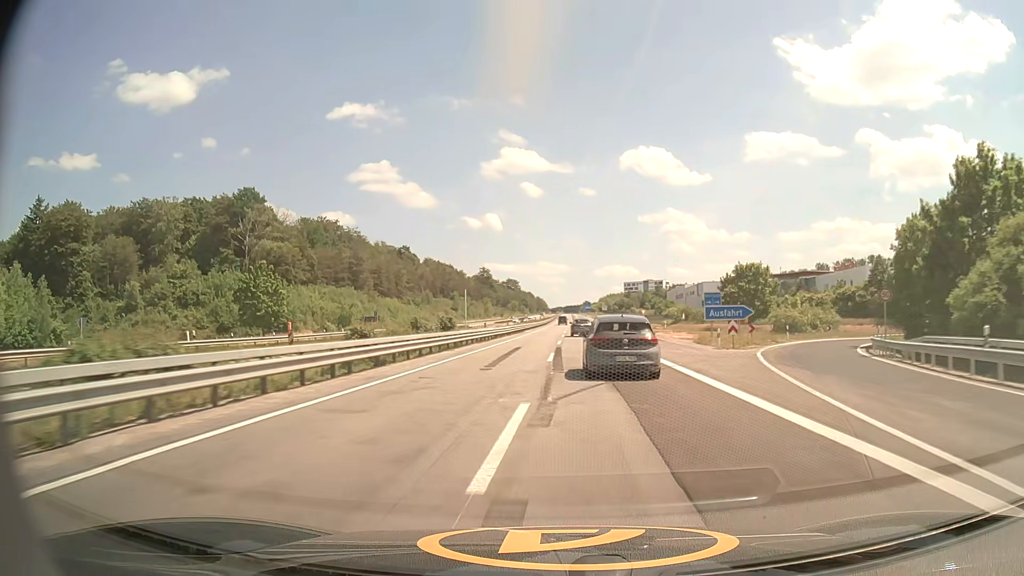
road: motorway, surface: asphalt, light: Day
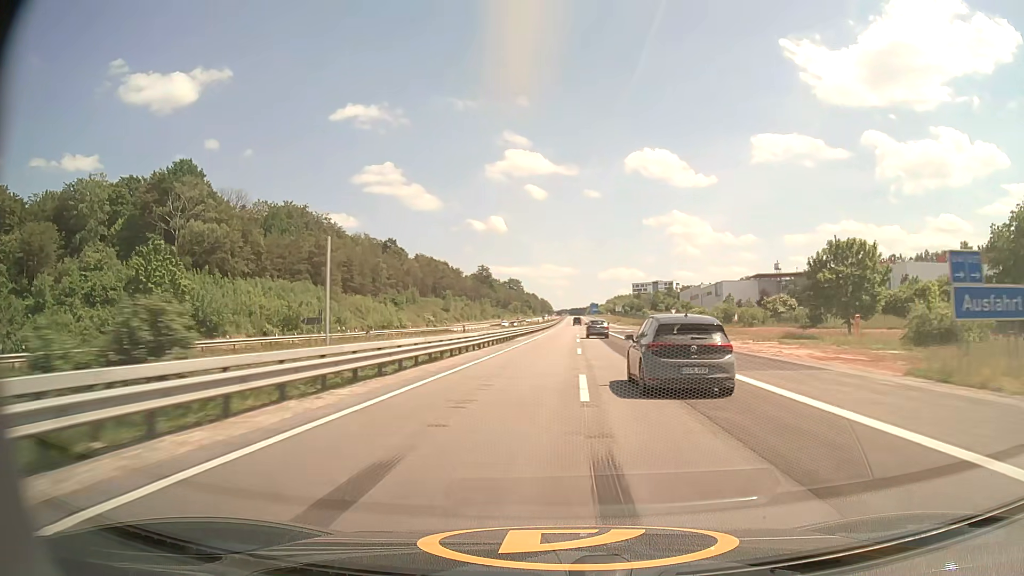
(-0.1, +29.5) m; 0°
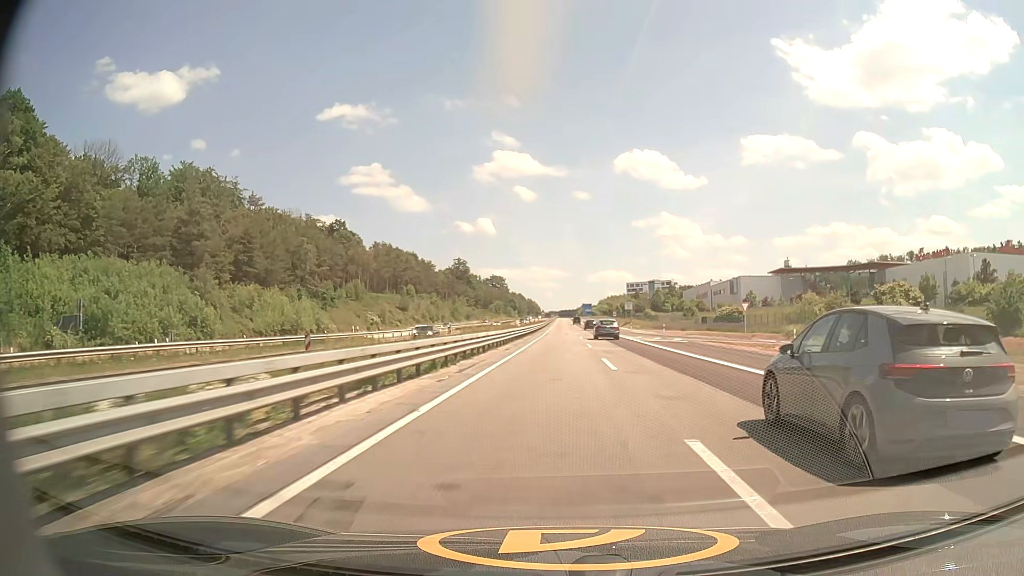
(+0.2, +45.6) m; +1°
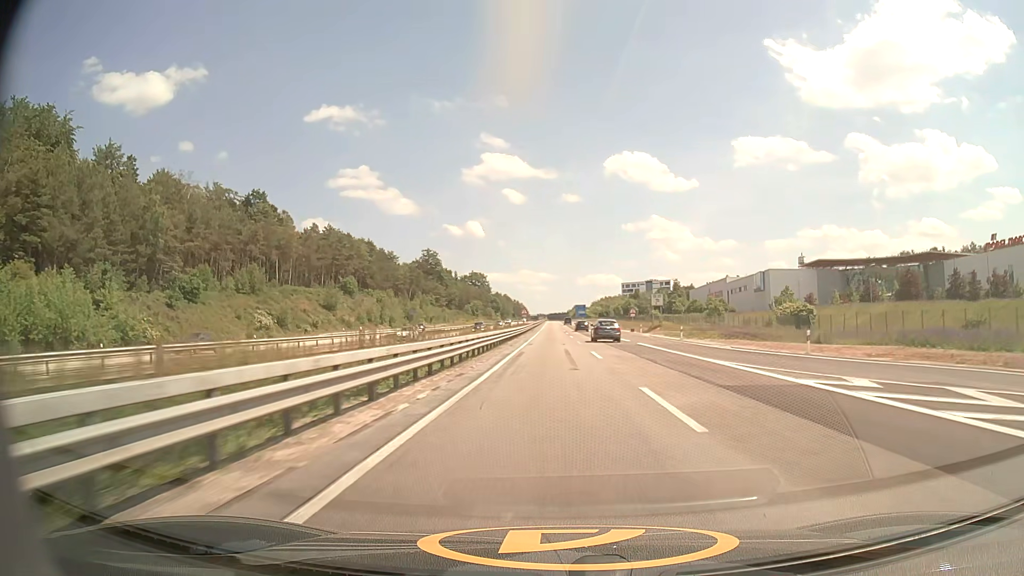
(+0.4, +47.1) m; +1°
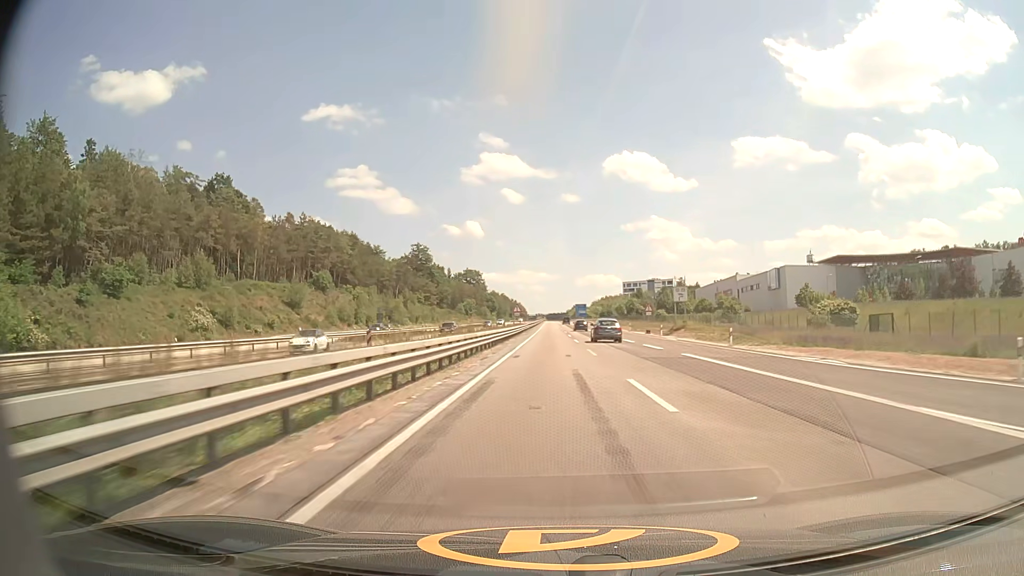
(0.0, +16.0) m; 0°
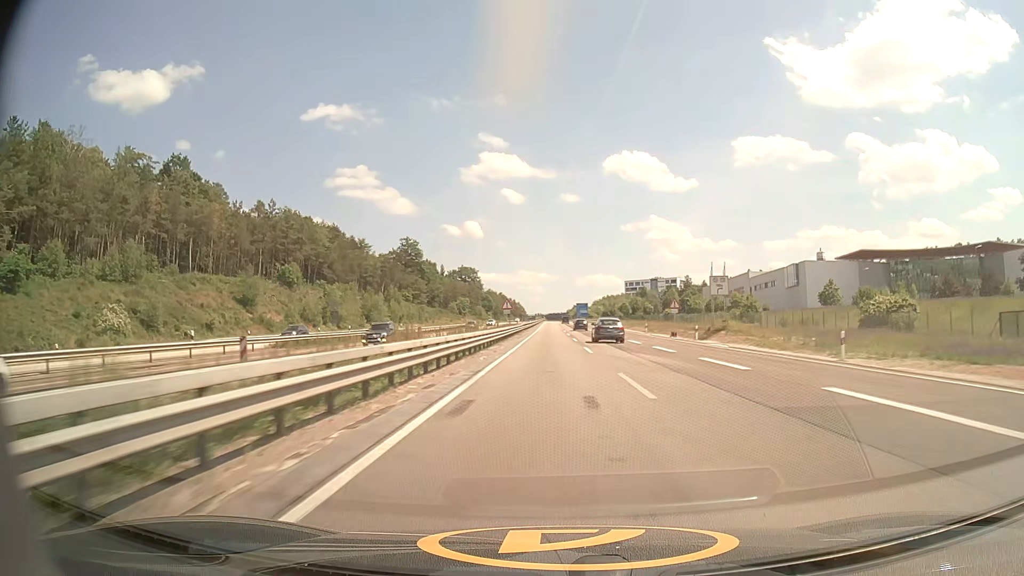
(0.0, +16.1) m; 0°
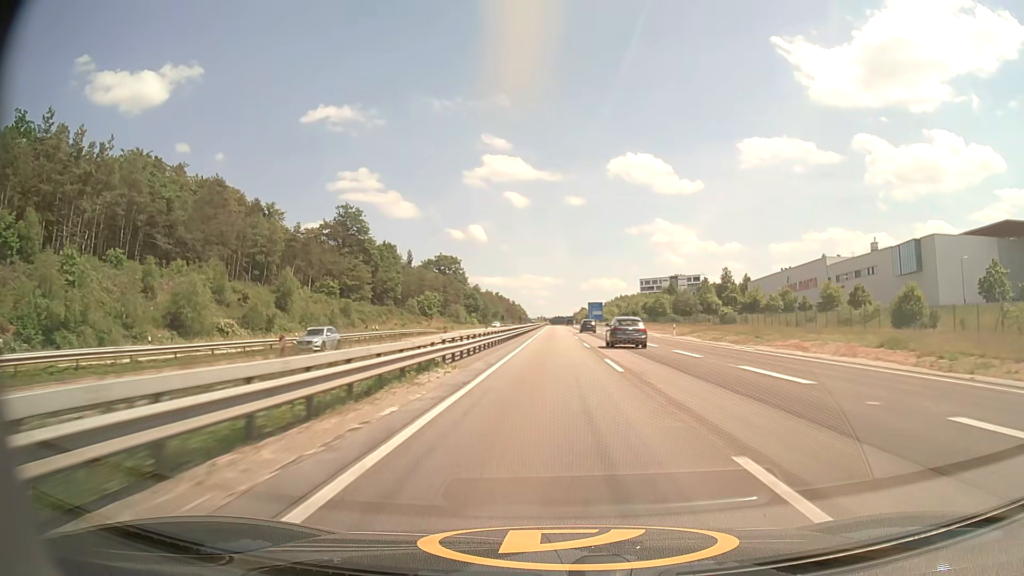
(-0.2, +64.6) m; 0°
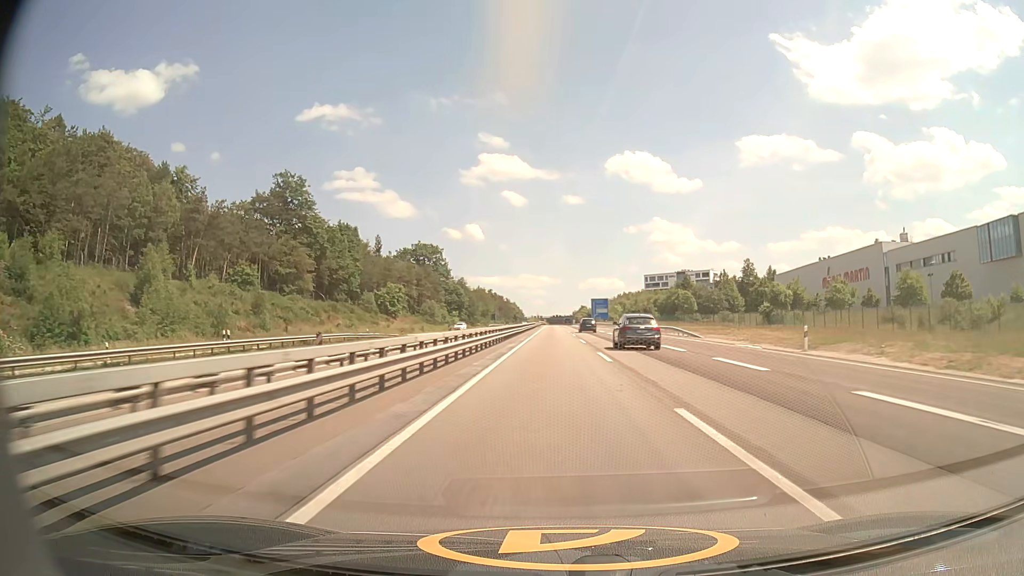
(0.0, +32.1) m; 0°
(0, +10) (0, +20) (0, +30) (0, +40) (0, +50) (0, +60) (0, +70) (0, +80) (0, +90) (0, +100) m
